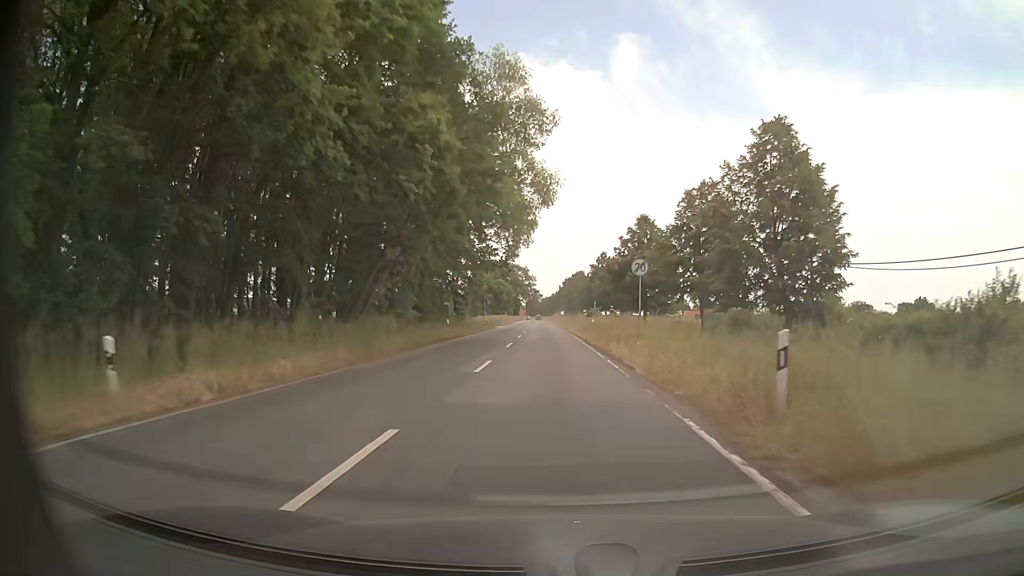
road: secondary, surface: asphalt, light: Day
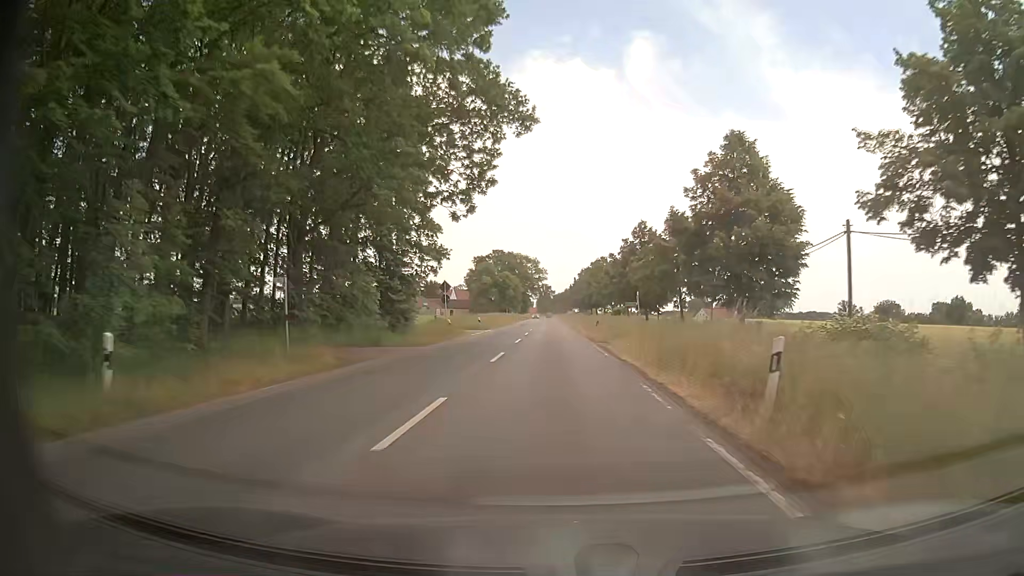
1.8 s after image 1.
(-0.4, +33.4) m; -1°
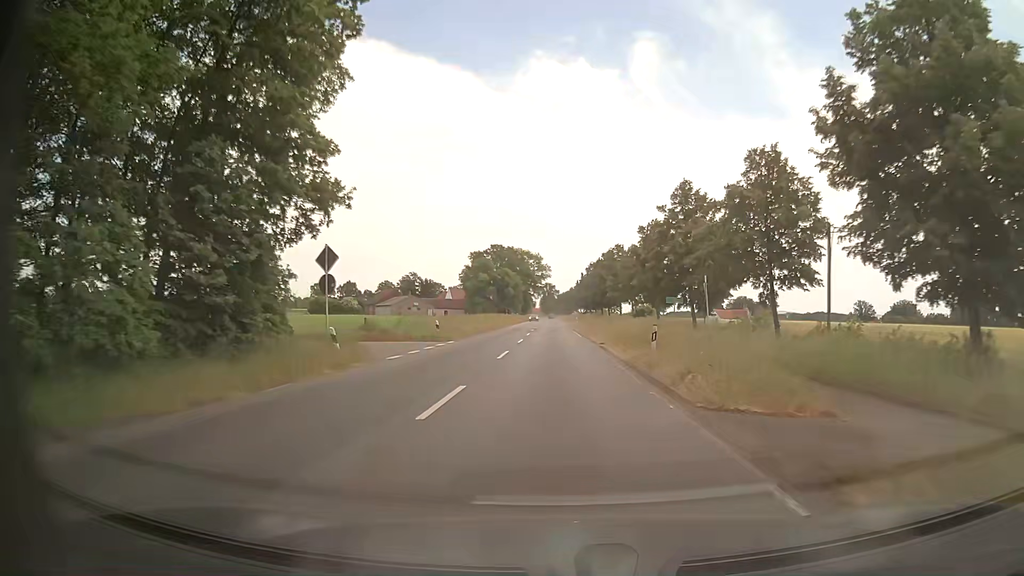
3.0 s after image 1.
(-0.2, +22.3) m; -1°
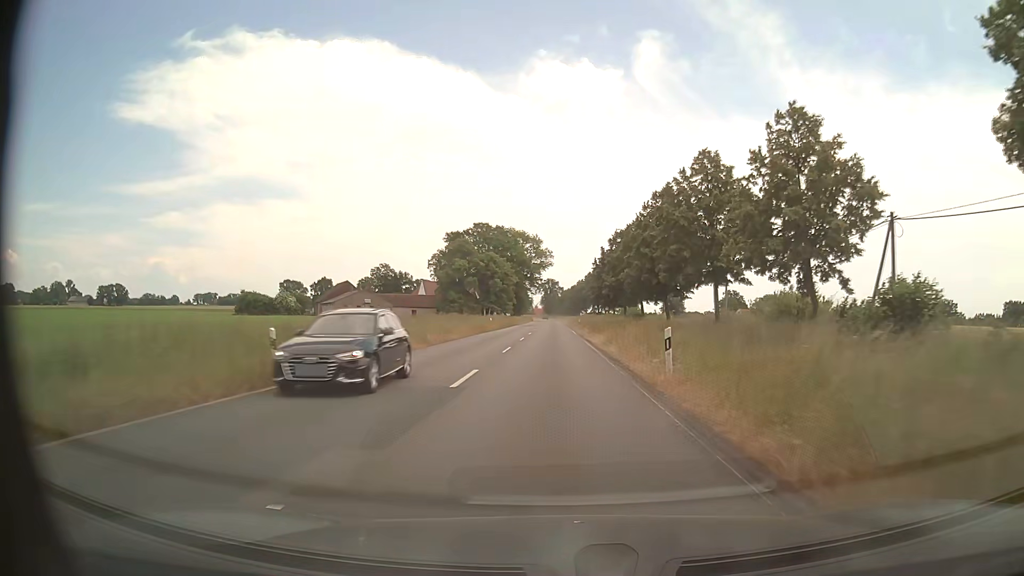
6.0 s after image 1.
(+0.2, +56.8) m; 0°
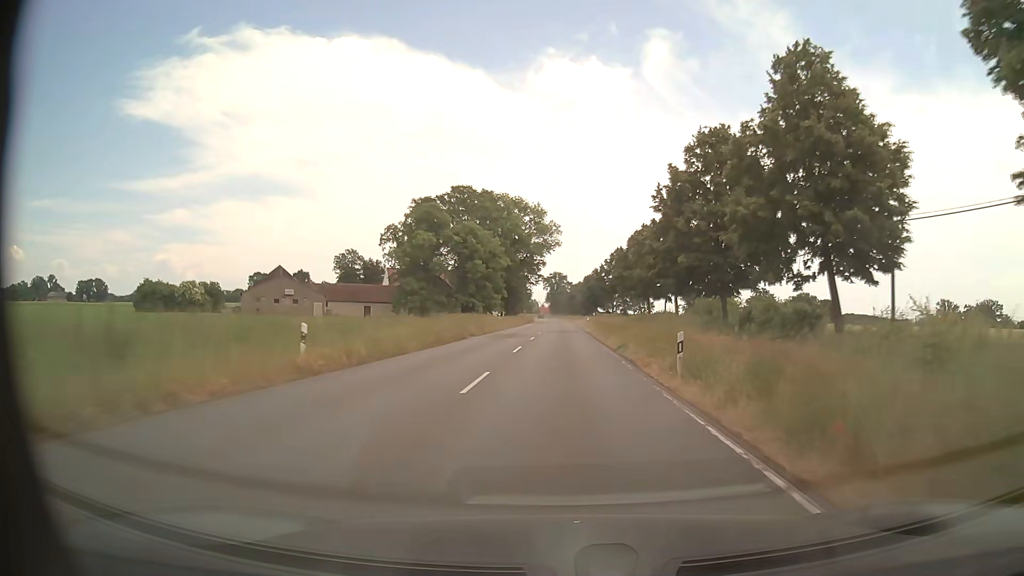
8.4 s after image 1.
(-0.3, +50.0) m; -1°
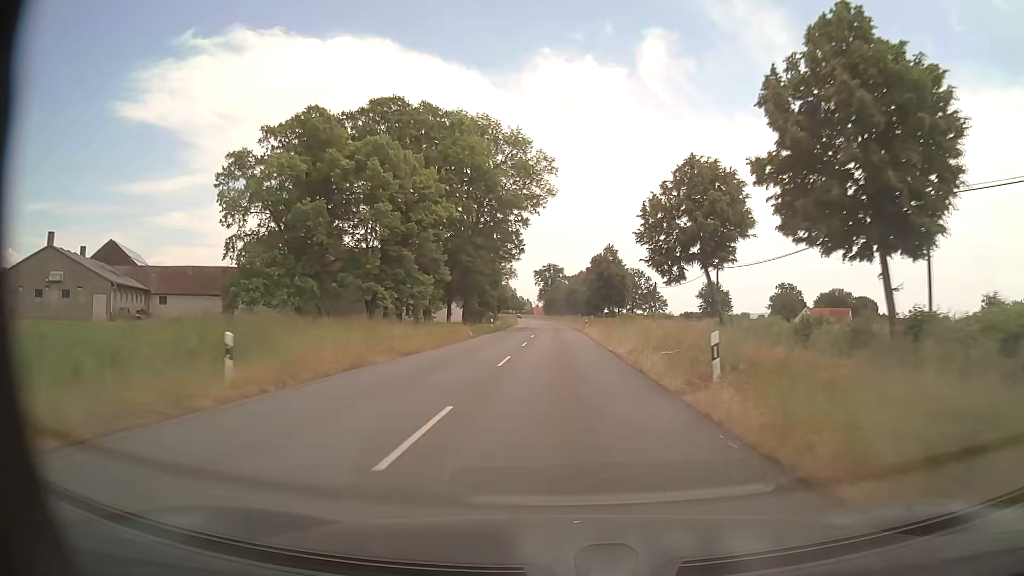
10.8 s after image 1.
(+0.4, +54.3) m; +1°
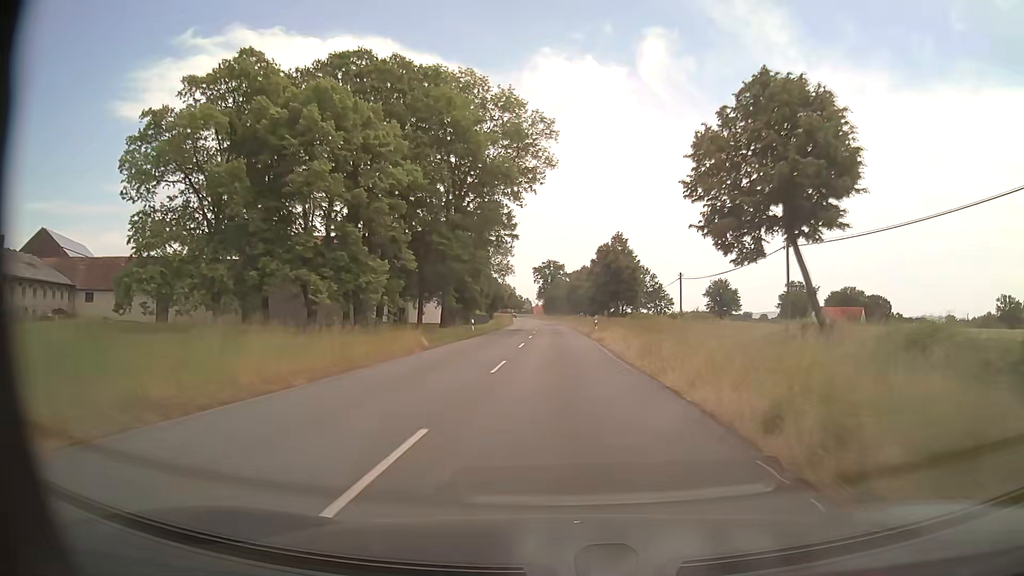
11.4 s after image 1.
(0.0, +14.2) m; 0°
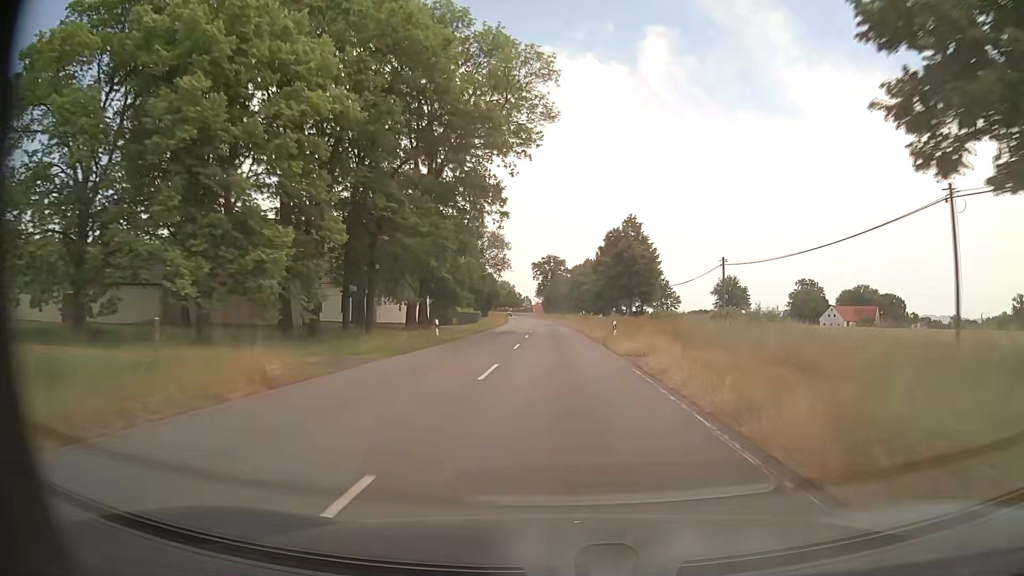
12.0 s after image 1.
(0.0, +14.5) m; 0°
(0, +10) (0, +20) (0, +30) (0, +40) (0, +50) (0, +60) (-1, +70) (-1, +80) (-1, +90) (-2, +100) m
